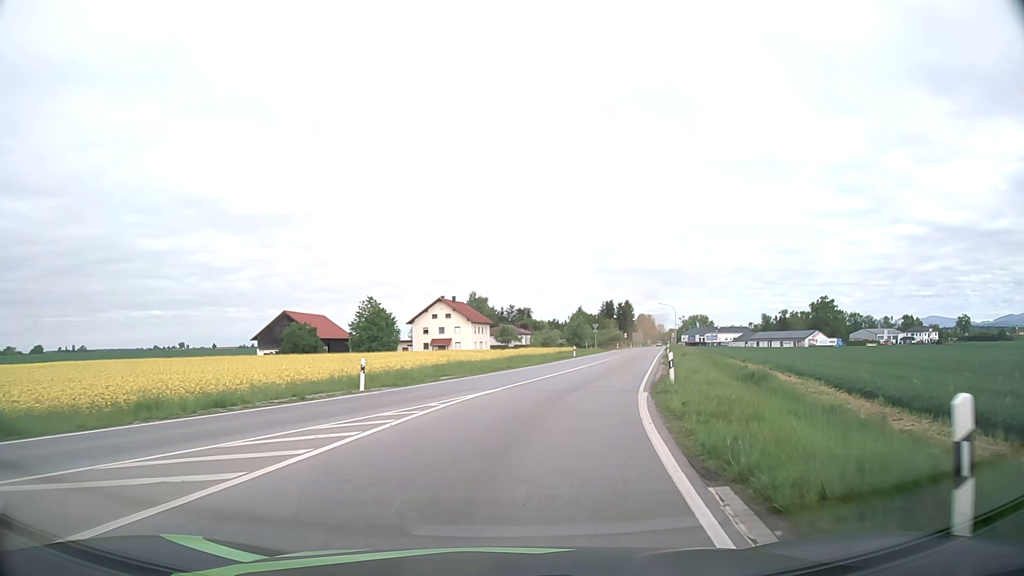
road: primary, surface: asphalt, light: Day
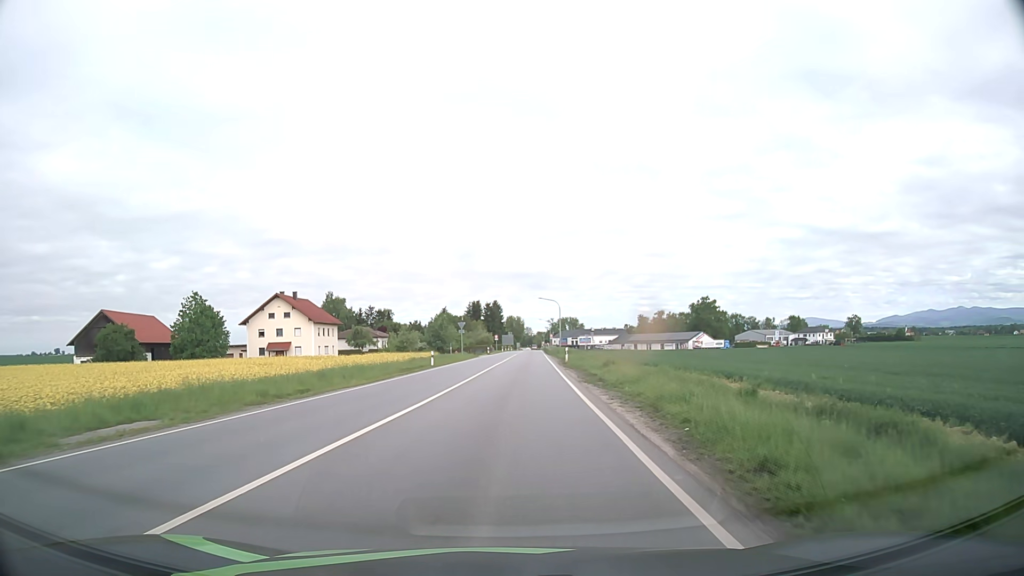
(+2.2, +19.8) m; +11°
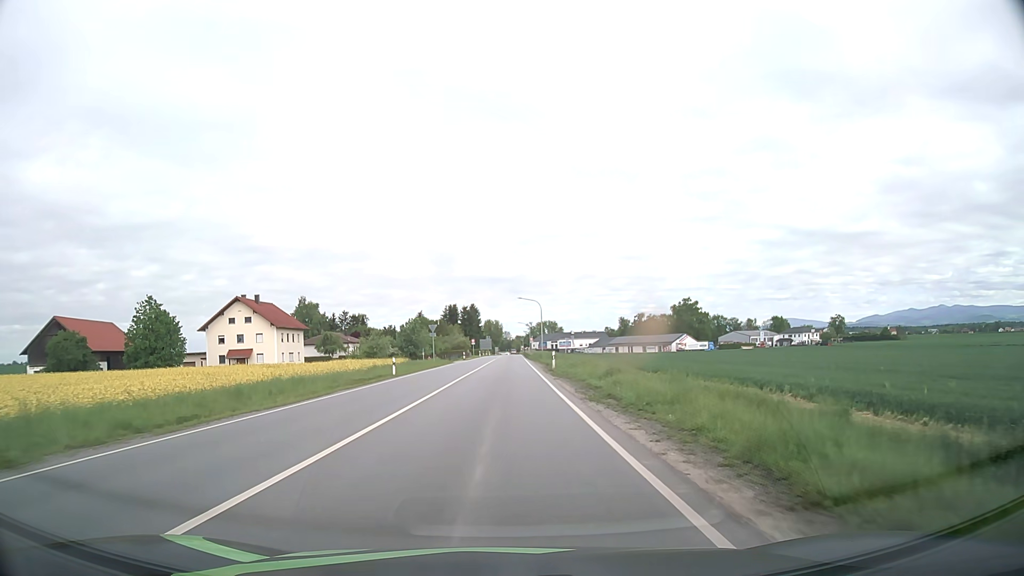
(+0.1, +7.5) m; +2°
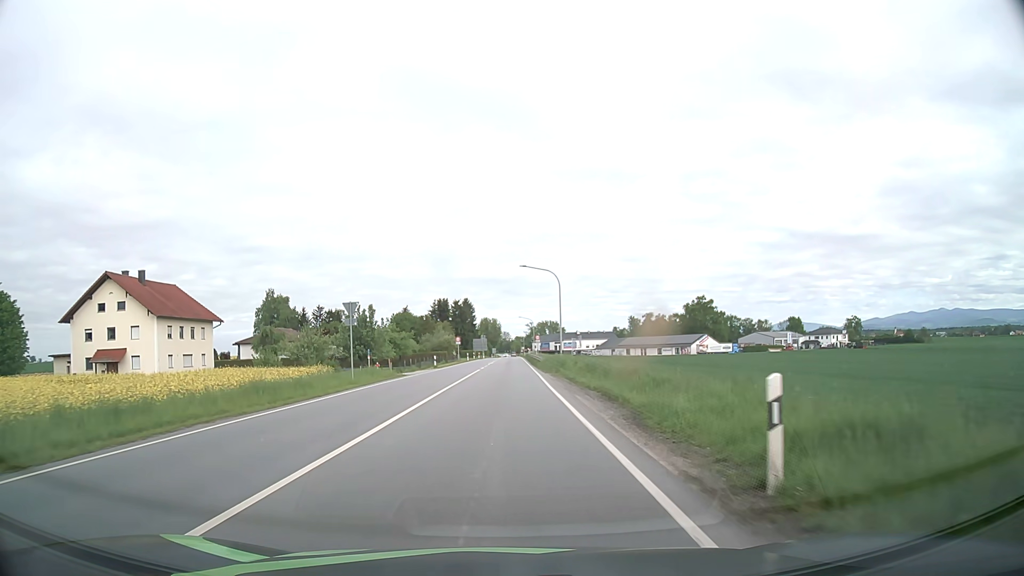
(+0.2, +33.2) m; 0°
(0, +10) (0, +20) (0, +30) (0, +40) (0, +50) (0, +60) (0, +70) (0, +80) (+1, +90) (+1, +100) m
